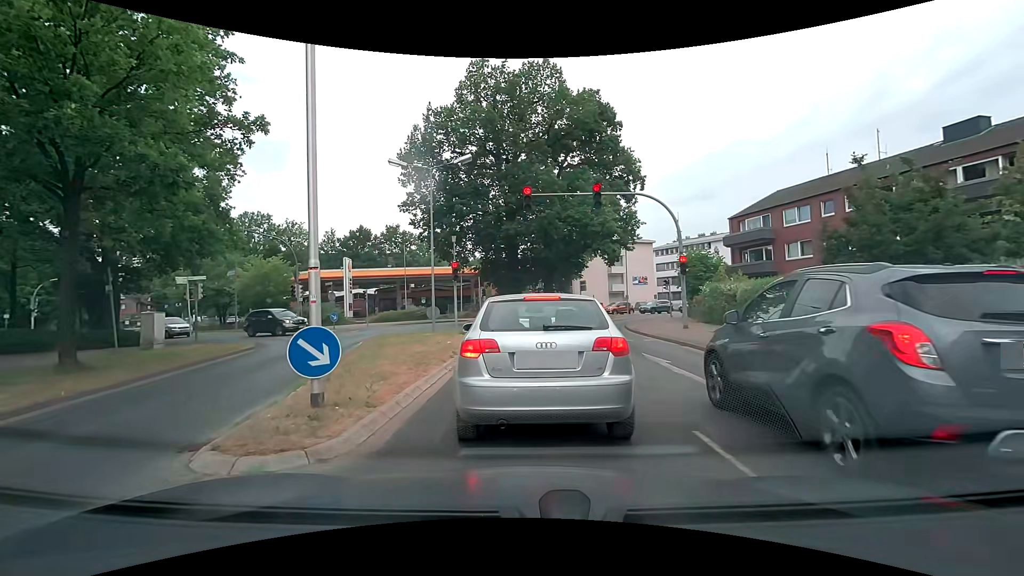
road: tertiary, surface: asphalt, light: Day
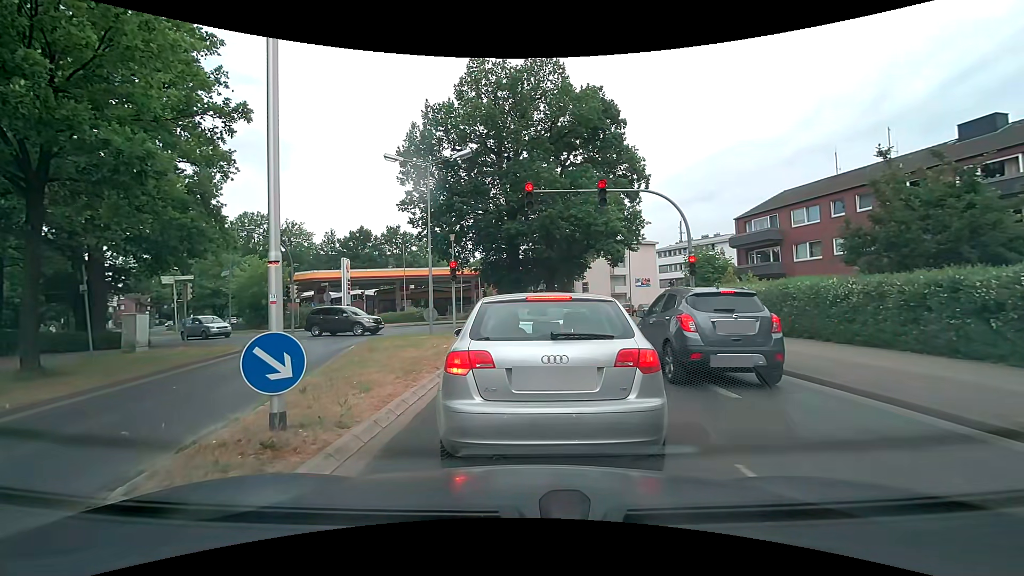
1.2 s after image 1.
(0.0, +0.9) m; 0°
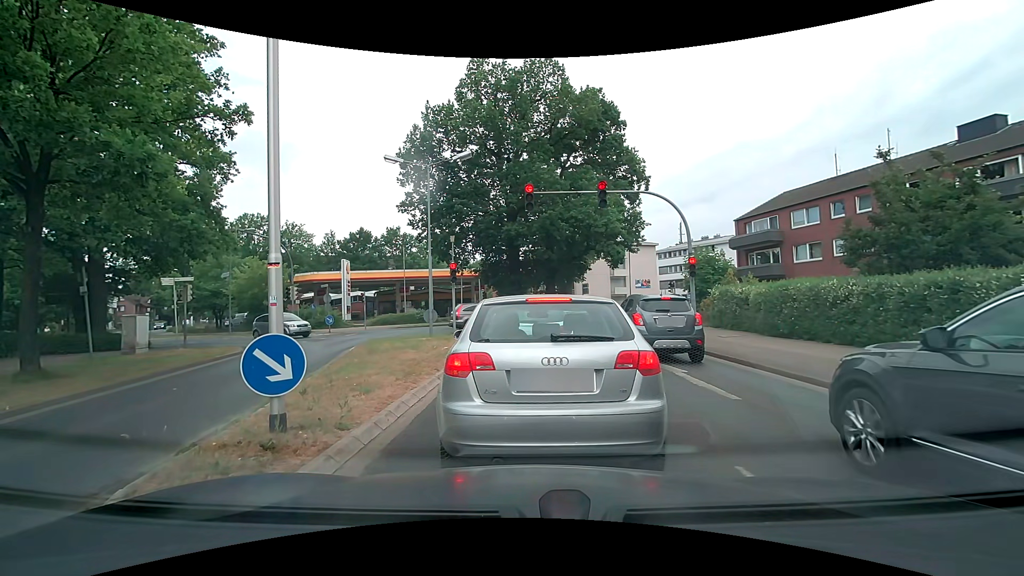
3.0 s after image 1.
(0.0, +0.1) m; 0°
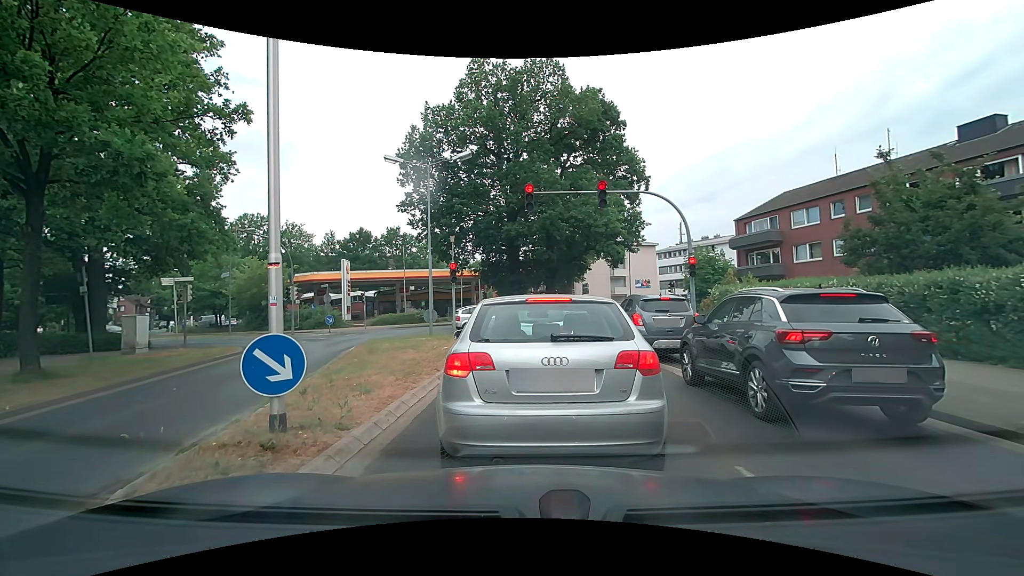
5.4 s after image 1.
(0.0, 0.0) m; 0°
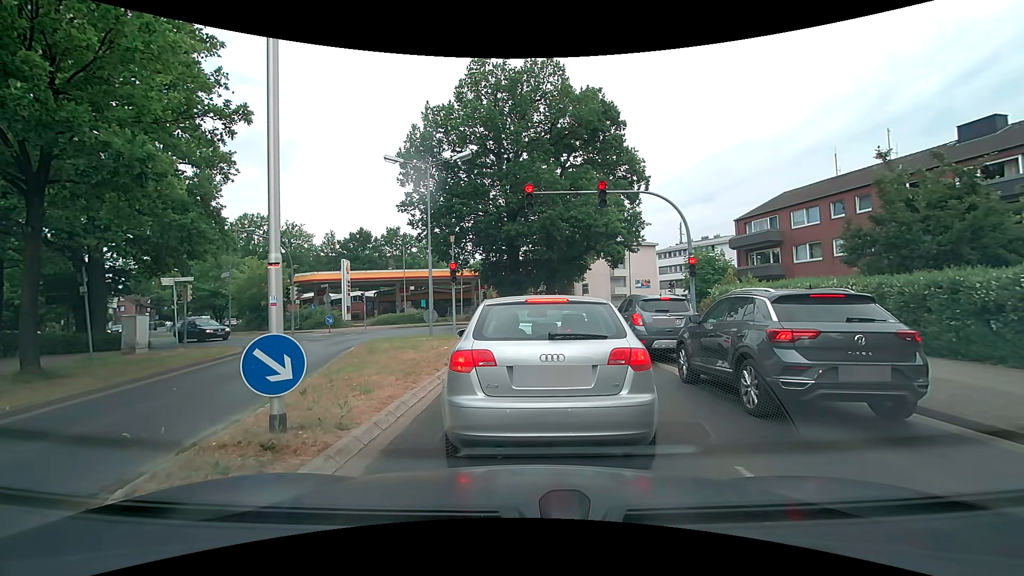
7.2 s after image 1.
(0.0, 0.0) m; 0°
